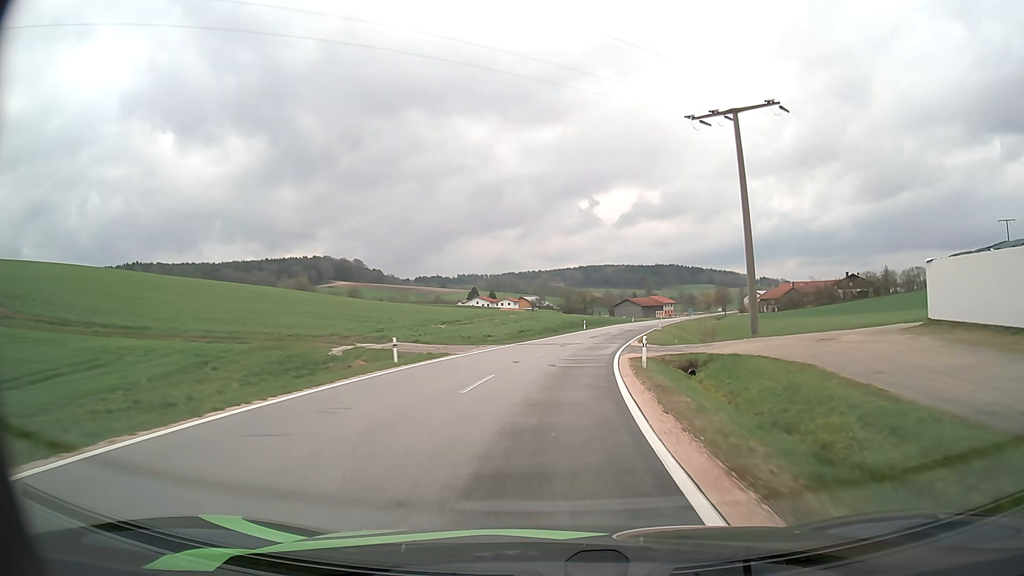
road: tertiary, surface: asphalt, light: Day
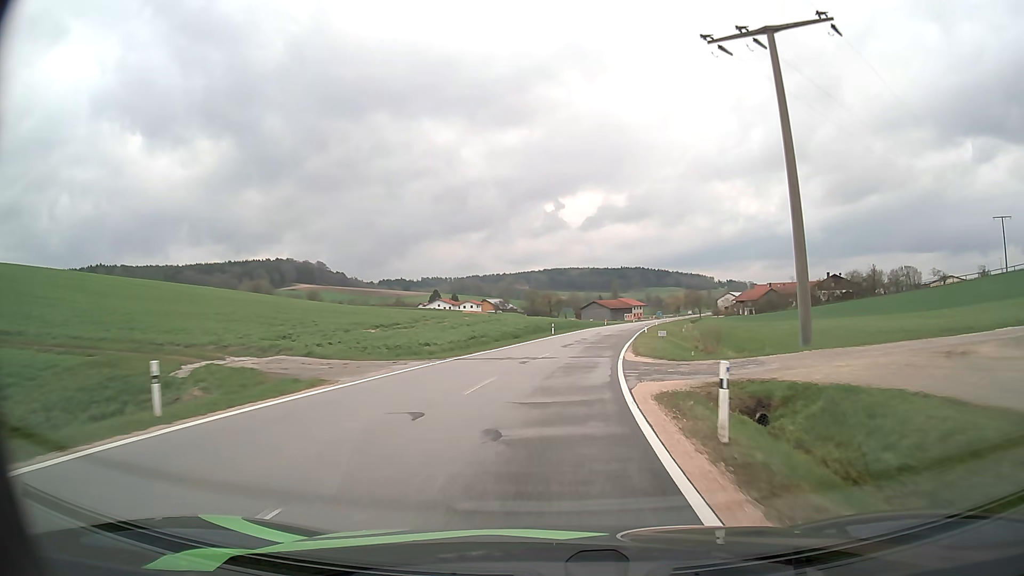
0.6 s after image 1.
(+0.3, +12.0) m; +3°
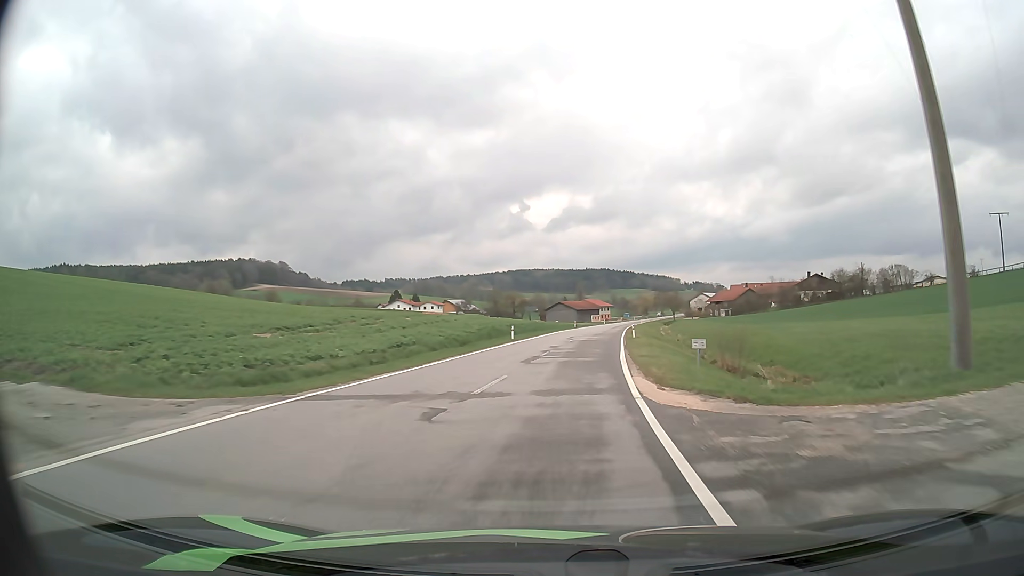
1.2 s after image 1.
(+0.3, +12.2) m; +3°
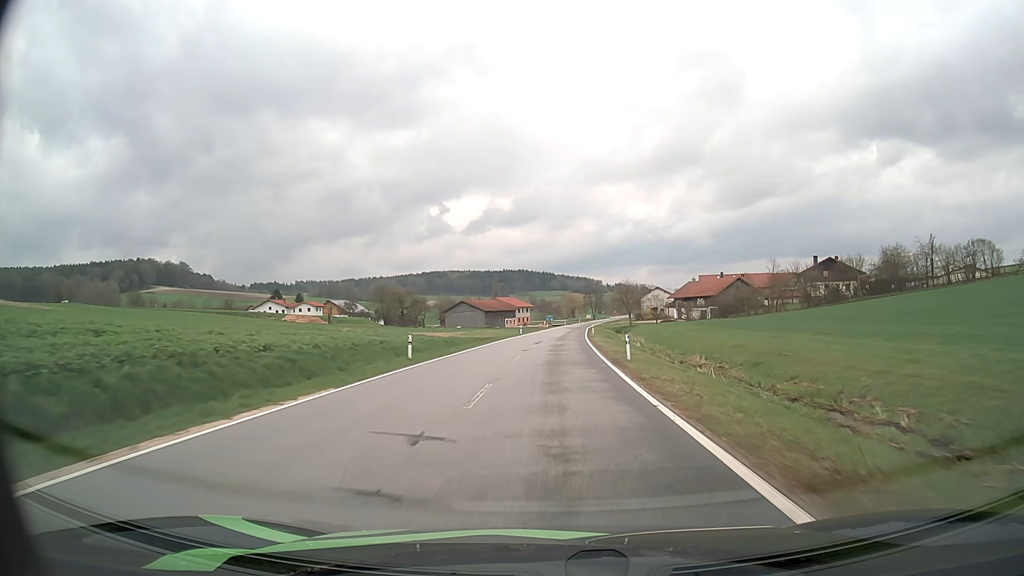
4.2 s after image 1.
(+5.7, +62.7) m; +7°
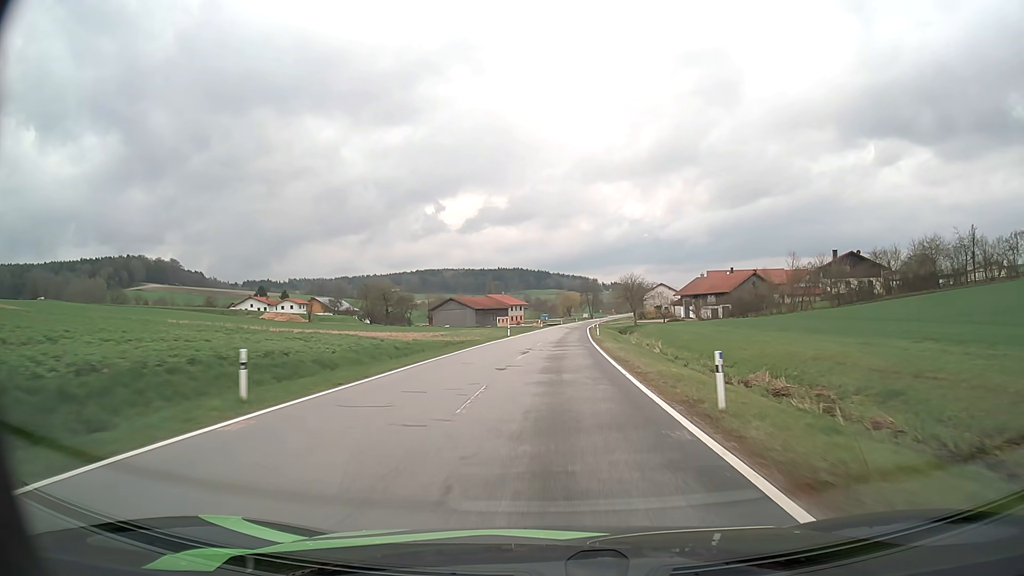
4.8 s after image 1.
(0.0, +12.7) m; 0°
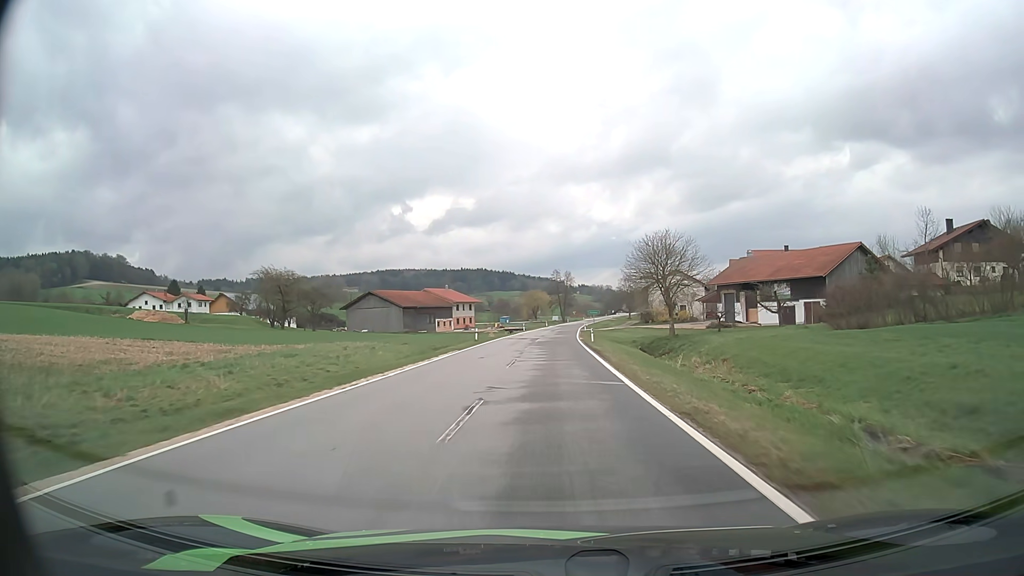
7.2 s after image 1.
(+1.2, +51.6) m; +3°
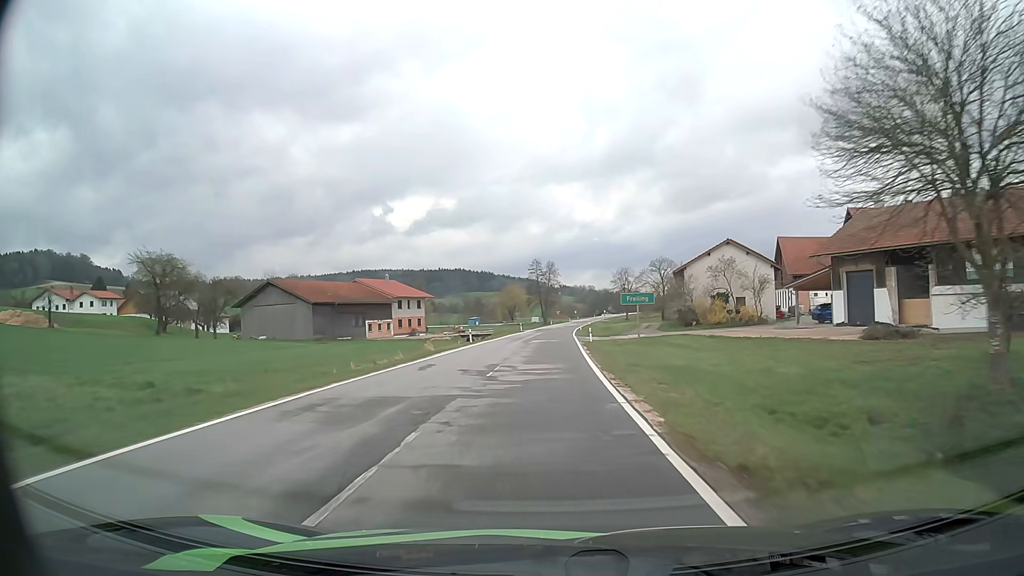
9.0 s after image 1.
(+0.6, +39.3) m; +2°
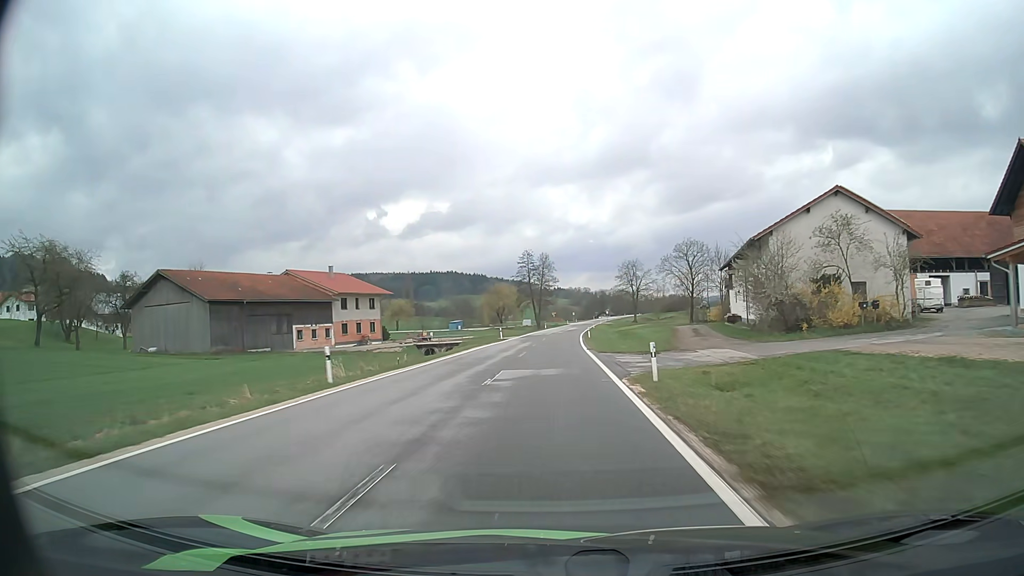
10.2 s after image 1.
(+0.1, +26.1) m; 0°
(0, +10) (0, +20) (0, +30) (0, +40) (+1, +50) (+1, +60) (+2, +70) (+3, +80) (+3, +90) (+4, +100) m
